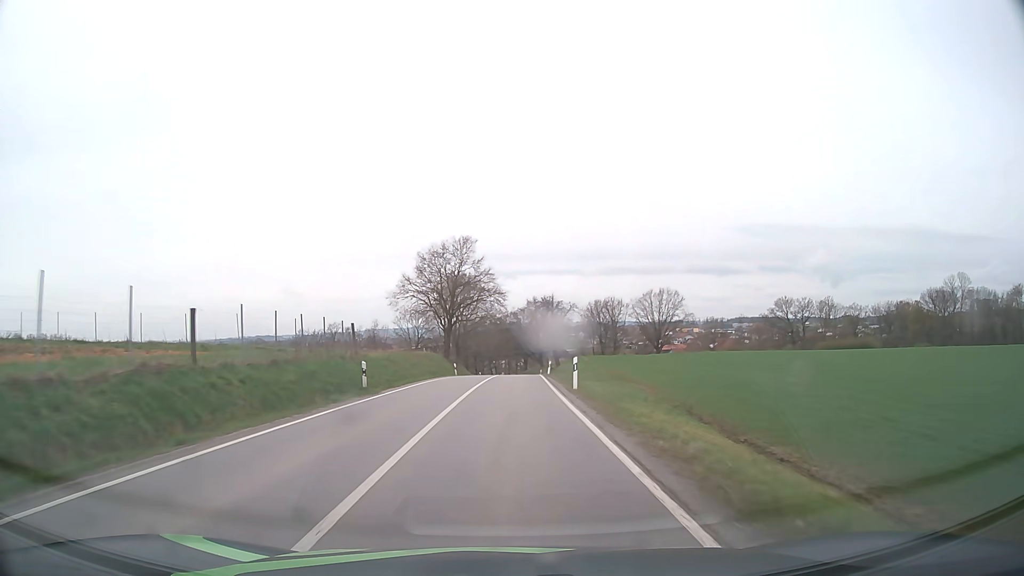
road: secondary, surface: asphalt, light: Day
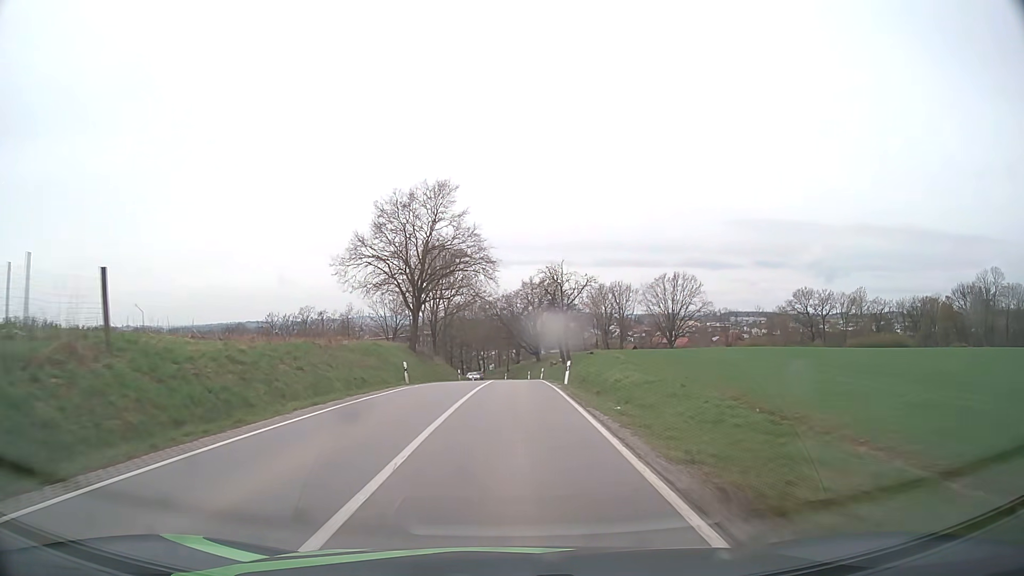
(+0.1, +21.6) m; +1°
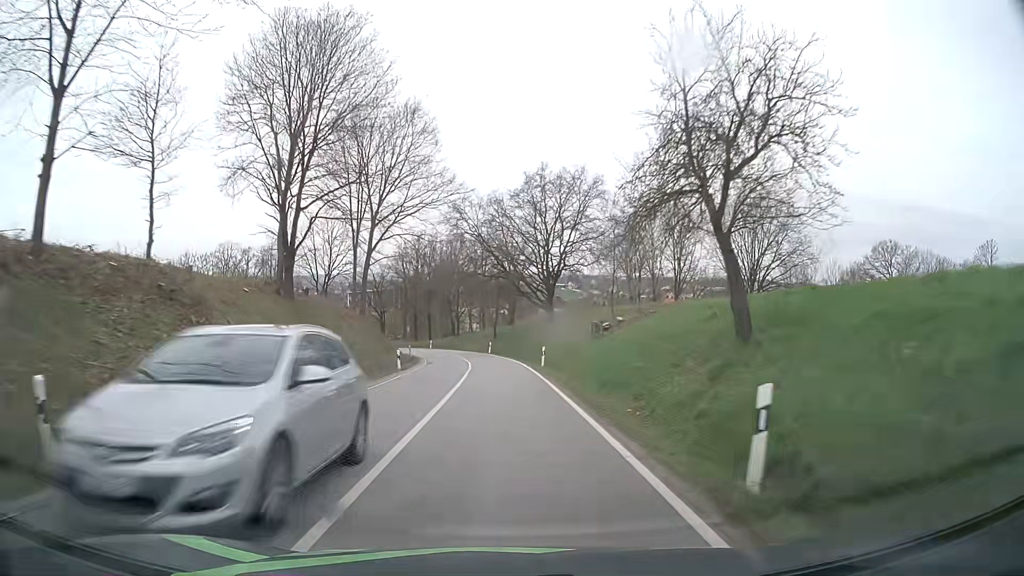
(+0.6, +52.0) m; +1°
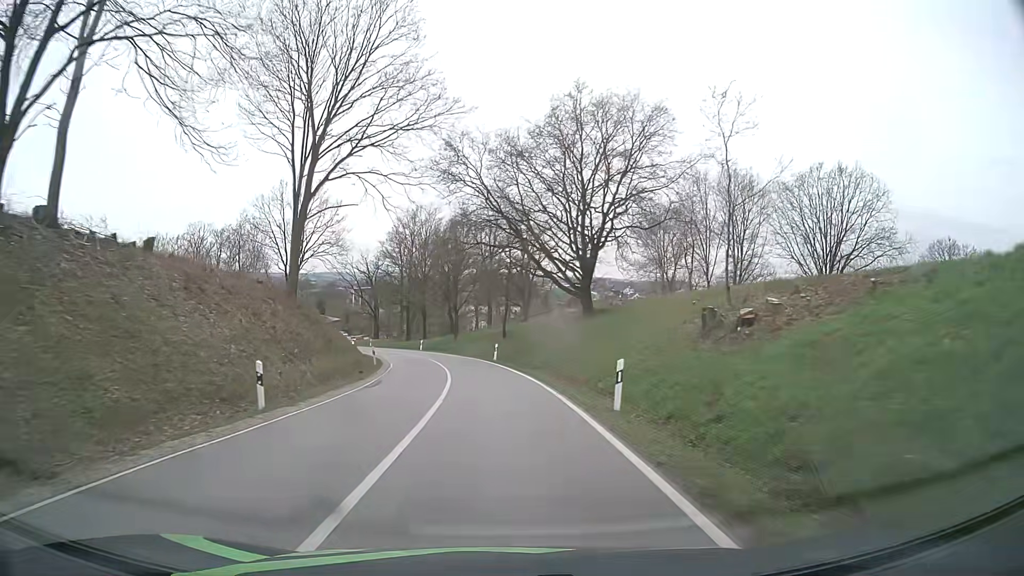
(-0.2, +19.9) m; -1°
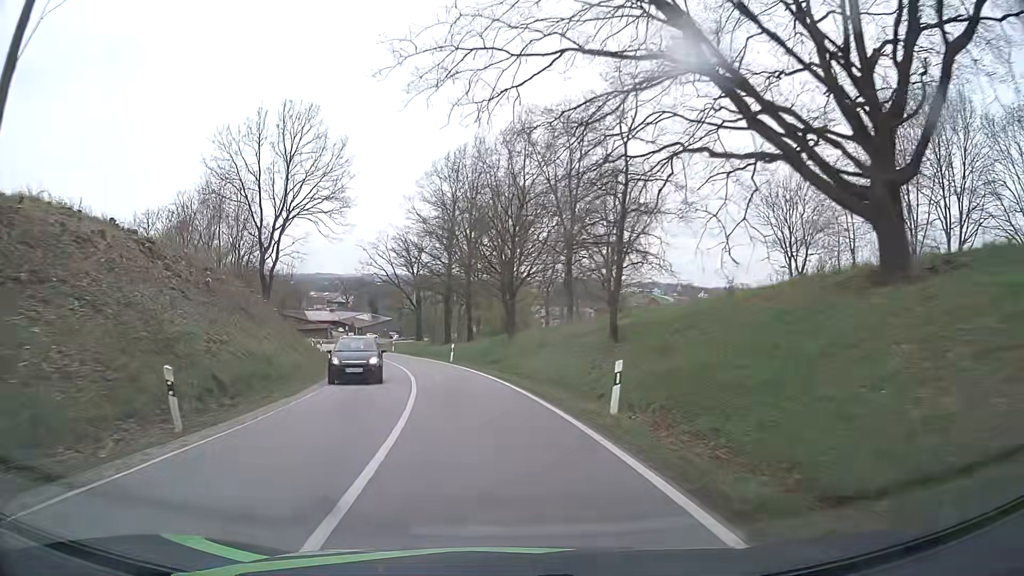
(-1.1, +28.7) m; -5°
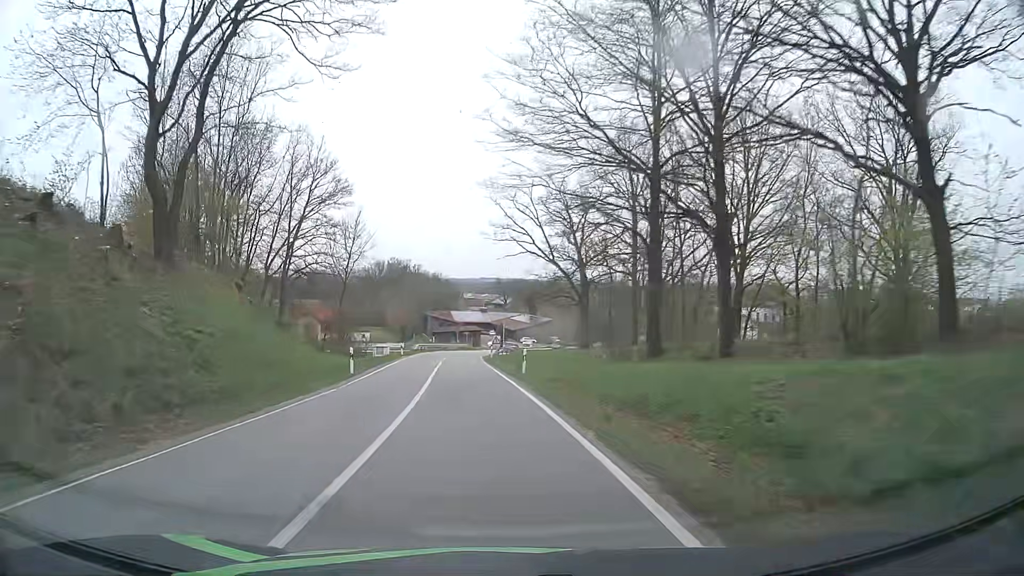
(-4.5, +37.2) m; -14°
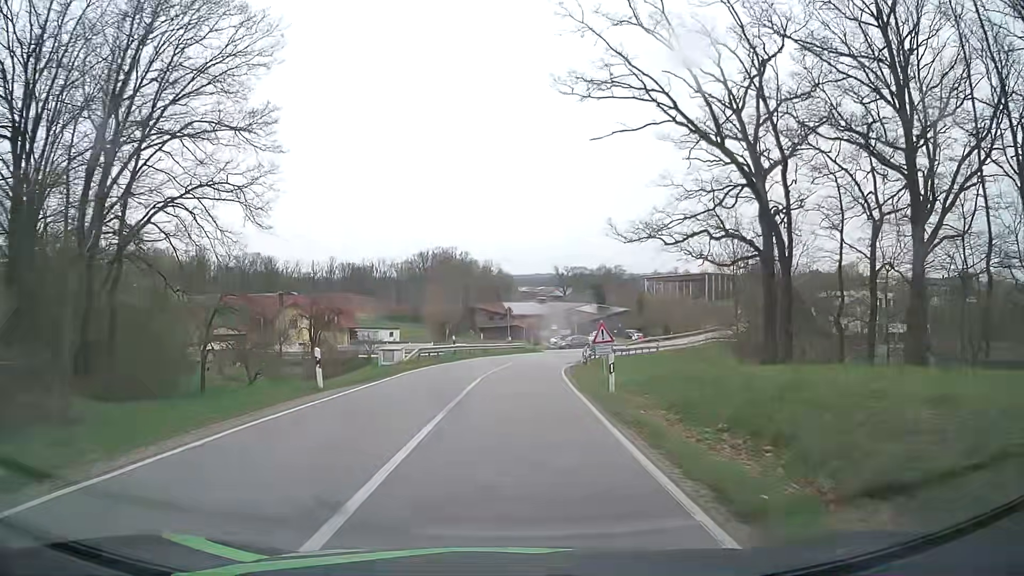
(-2.3, +36.6) m; -5°
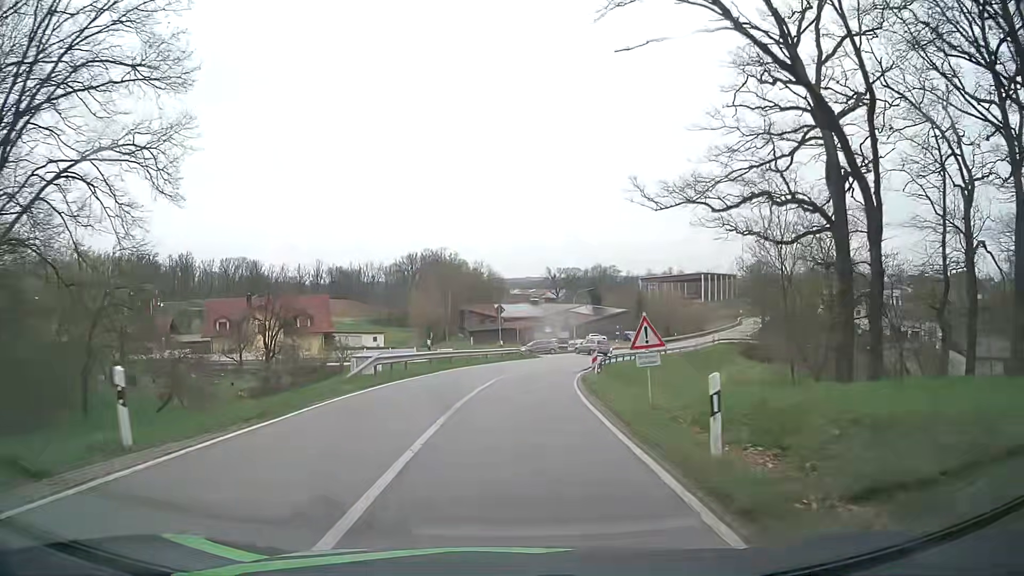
(0.0, +8.6) m; 0°
(0, +10) (+1, +20) (+1, +30) (+3, +40) (+5, +50) (+8, +59) (+12, +68) (+16, +78) (+20, +86) (+25, +95) m
